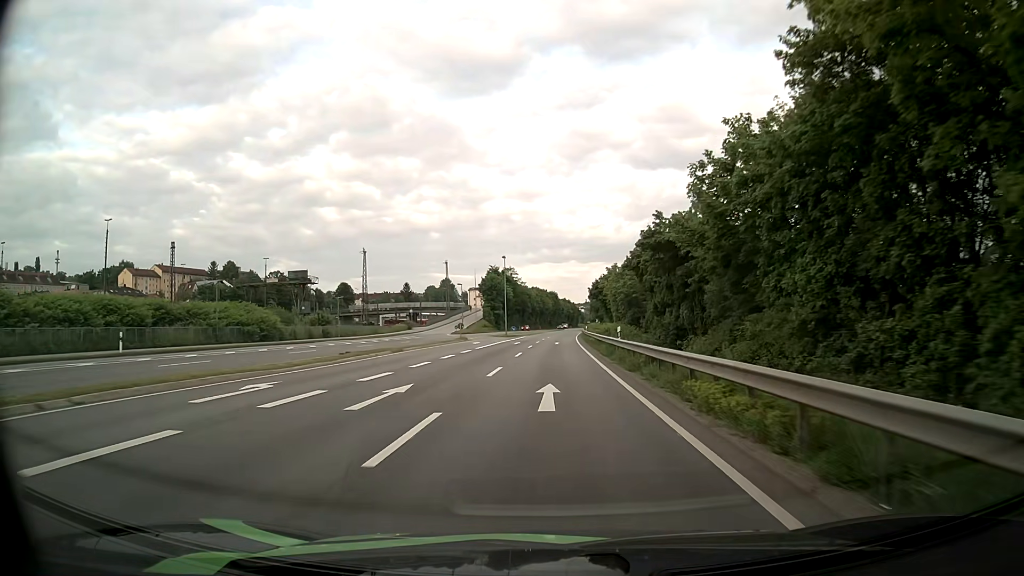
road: primary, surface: asphalt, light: Day
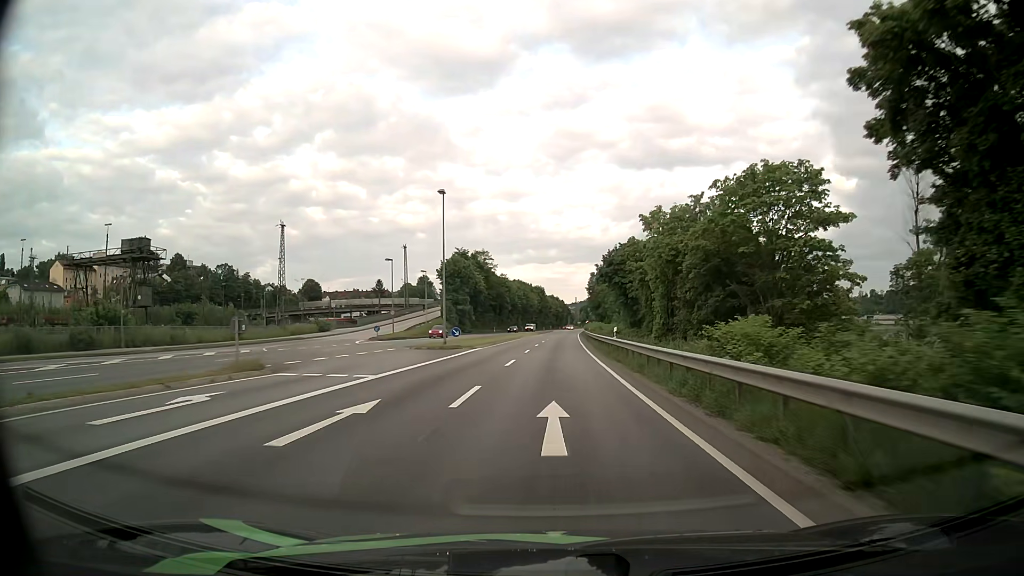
(+0.3, +43.4) m; +1°
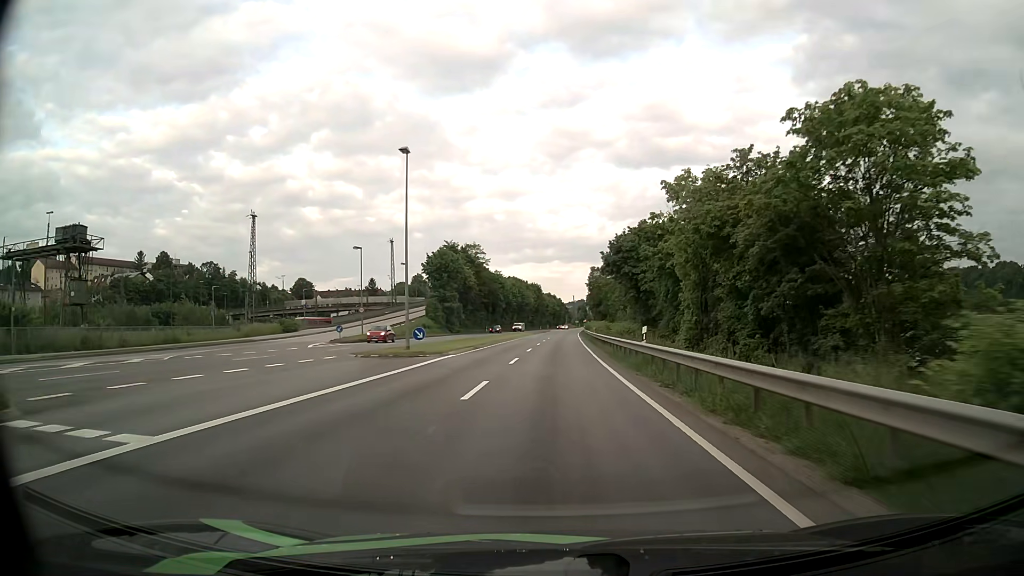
(+0.1, +10.9) m; 0°
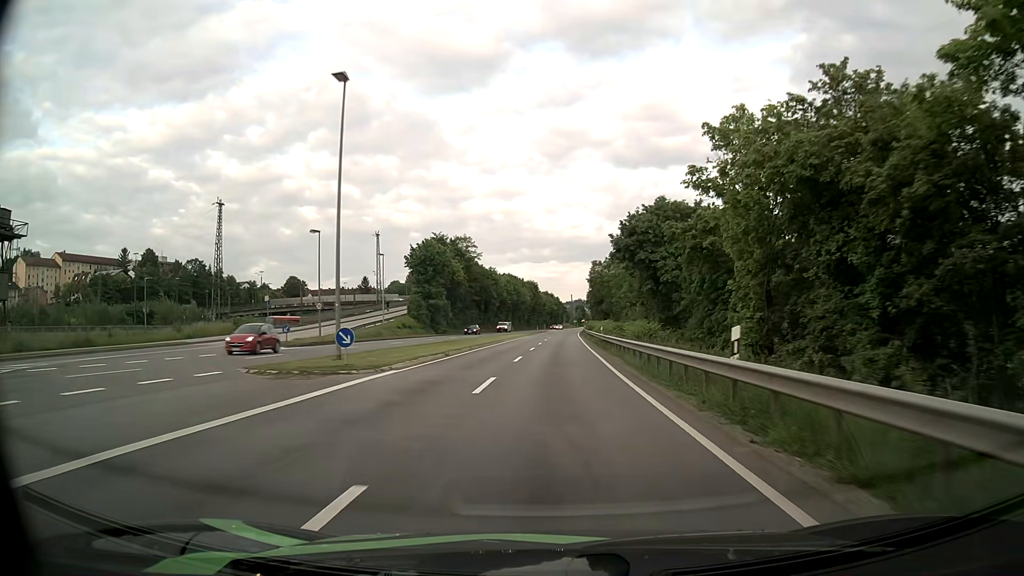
(0.0, +10.9) m; 0°
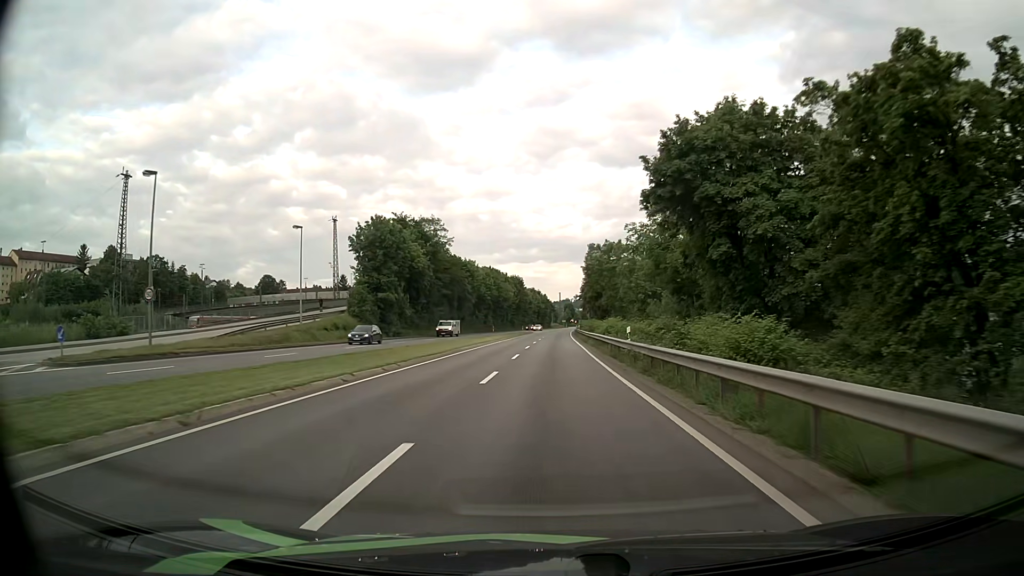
(+0.3, +21.8) m; +1°
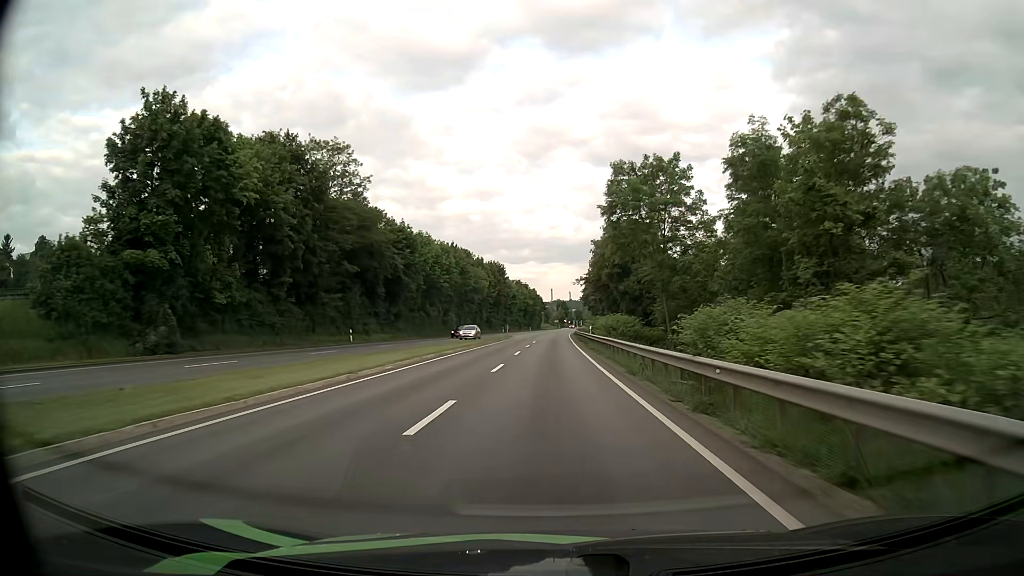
(+0.5, +43.6) m; +1°
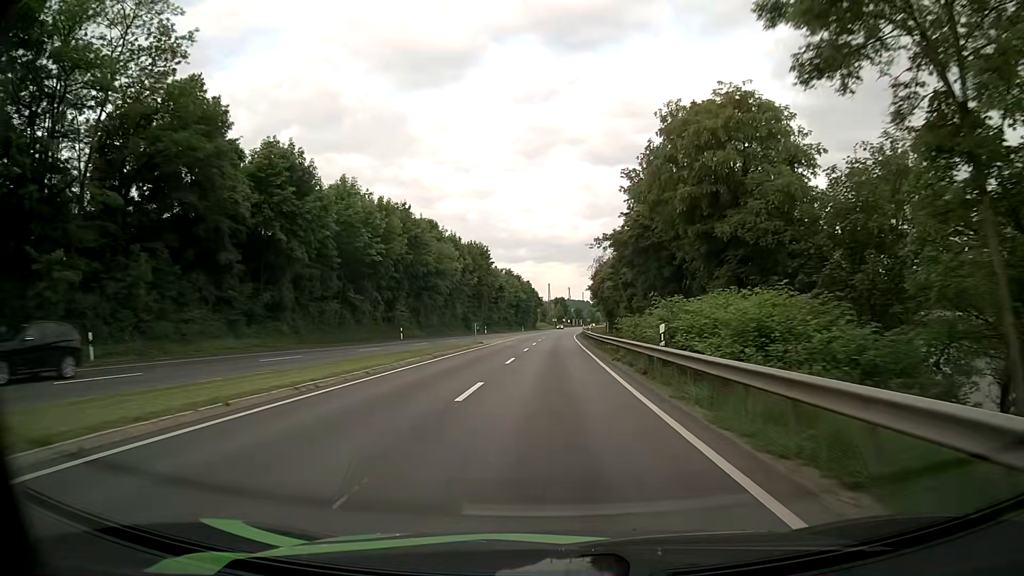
(+0.2, +32.4) m; +1°
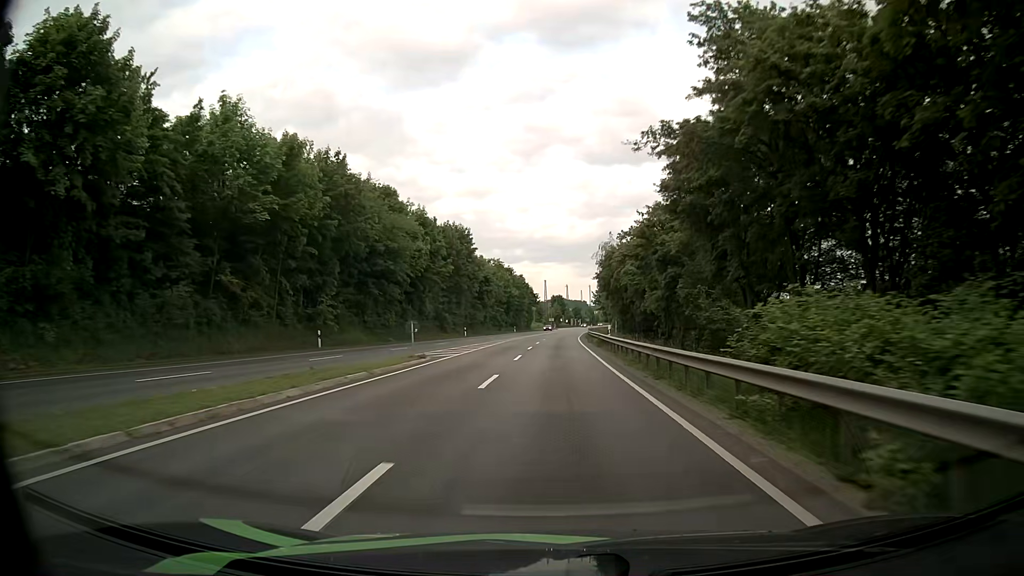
(0.0, +21.4) m; +1°
(0, +10) (0, +20) (0, +30) (0, +40) (0, +50) (0, +60) (0, +70) (+1, +80) (+1, +90) (+2, +100) m
